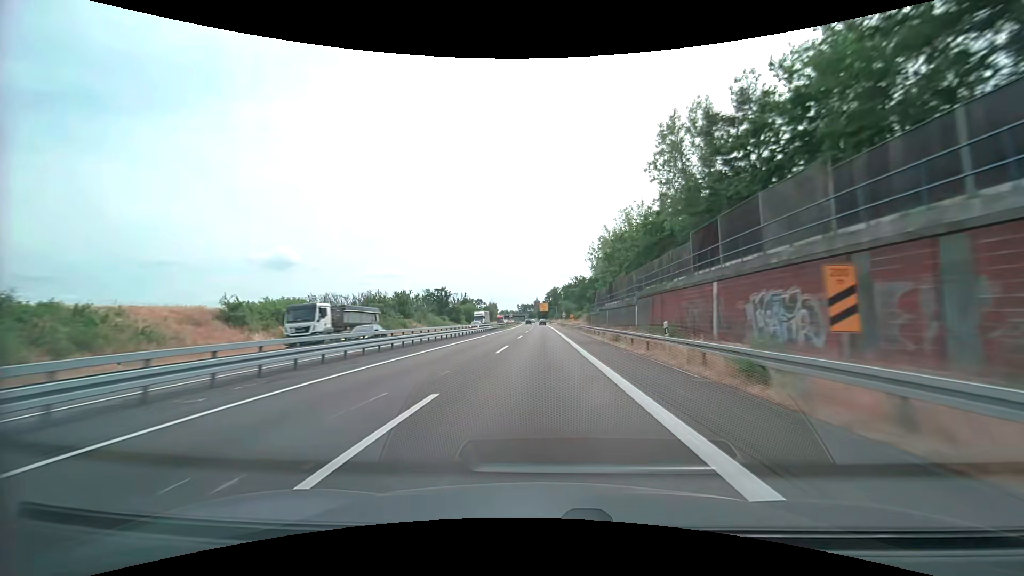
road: trunk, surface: asphalt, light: Day
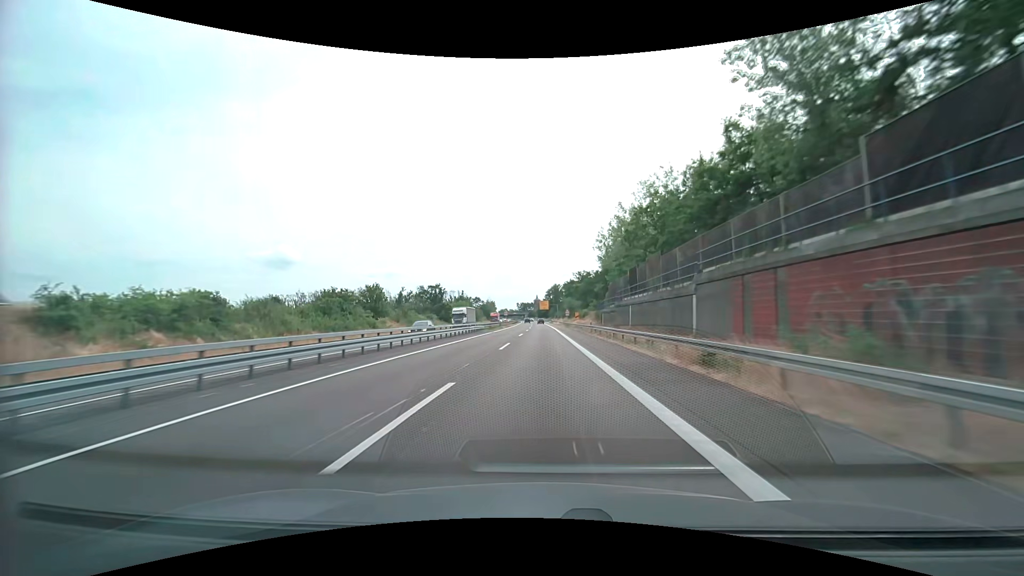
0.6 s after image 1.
(0.0, +16.6) m; 0°
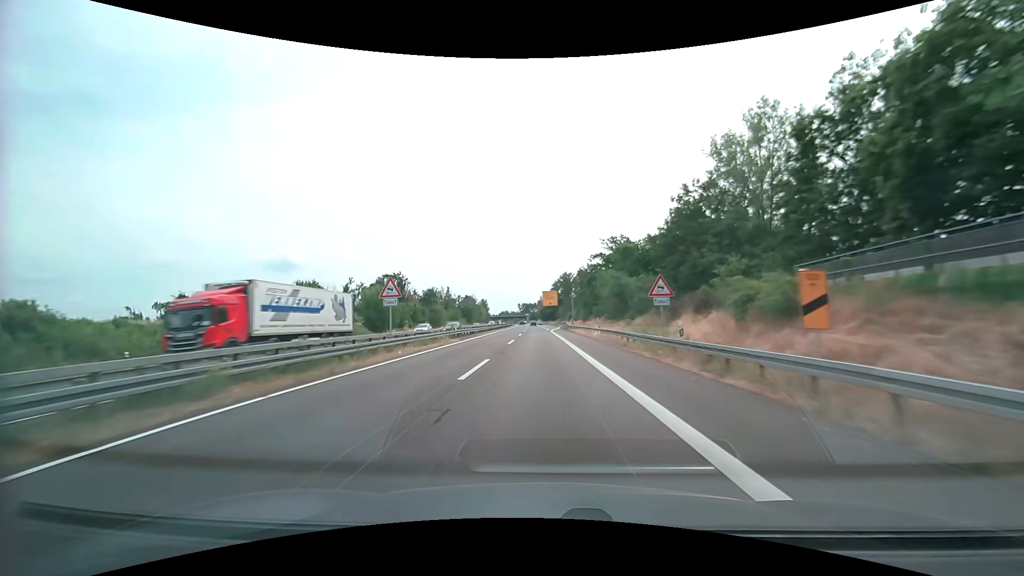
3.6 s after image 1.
(-0.2, +83.0) m; 0°
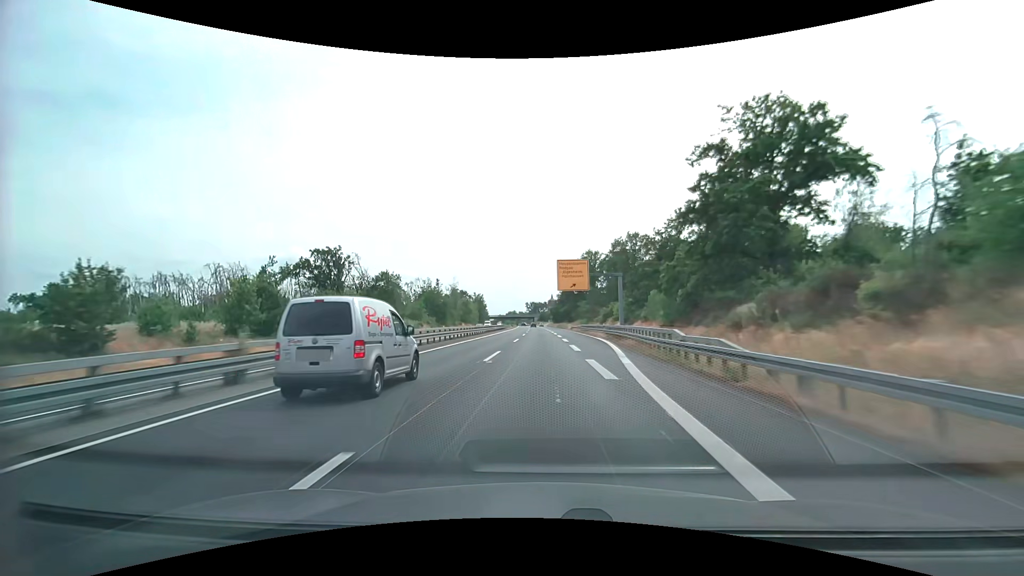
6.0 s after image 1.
(-0.6, +66.4) m; -1°
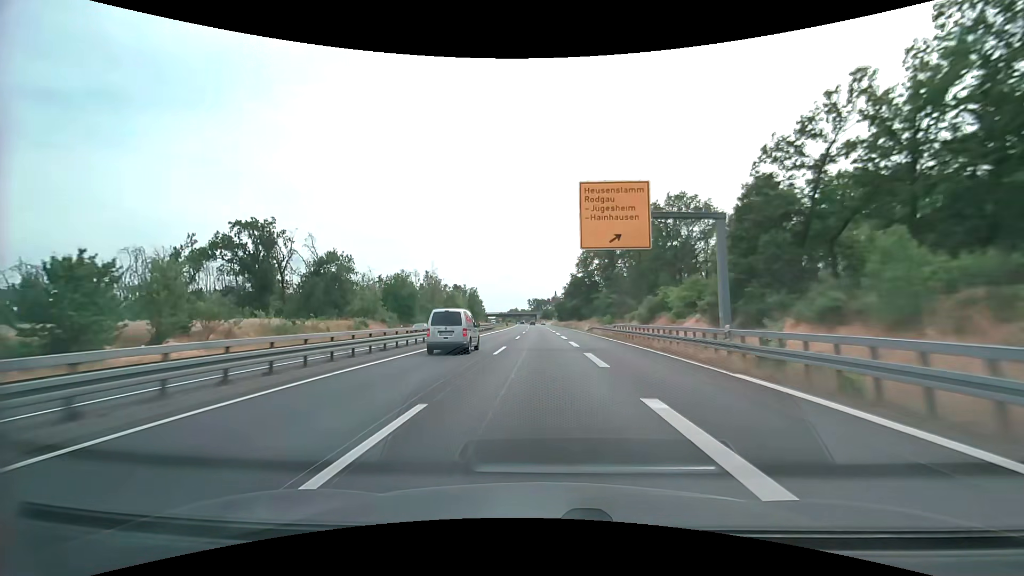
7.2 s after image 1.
(-0.2, +33.2) m; -1°
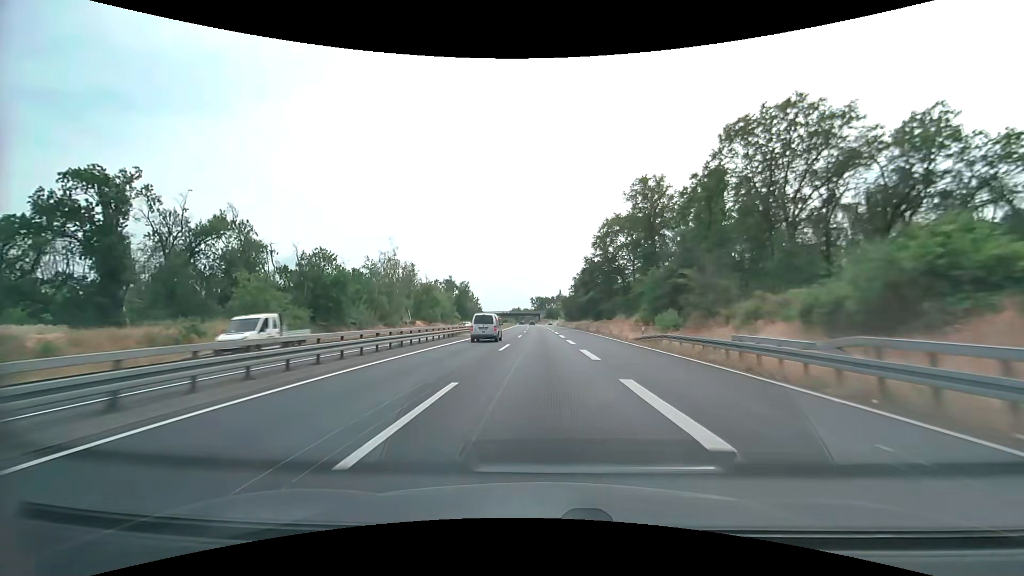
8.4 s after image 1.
(-0.1, +33.2) m; 0°
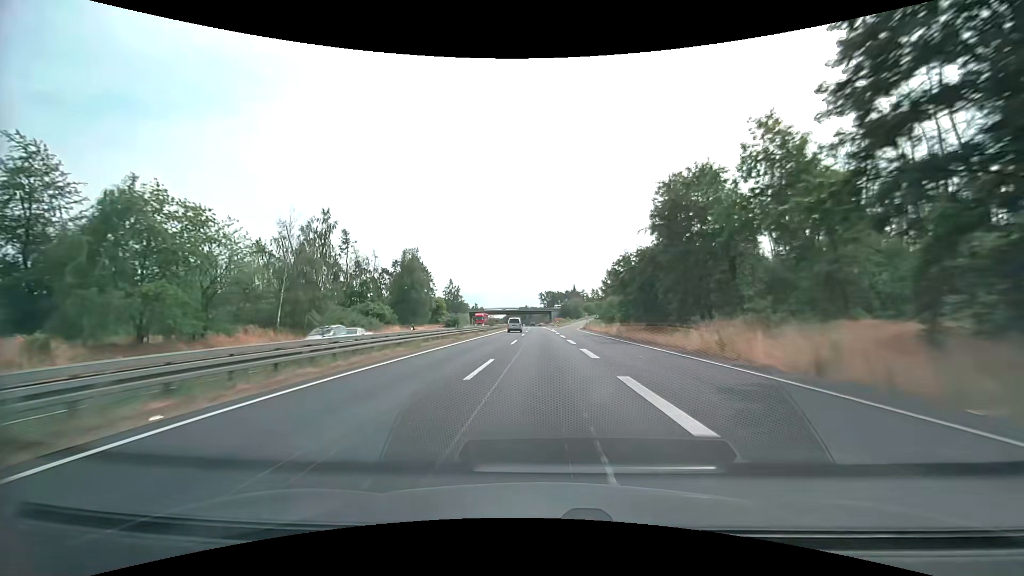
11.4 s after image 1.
(-1.1, +83.0) m; -1°
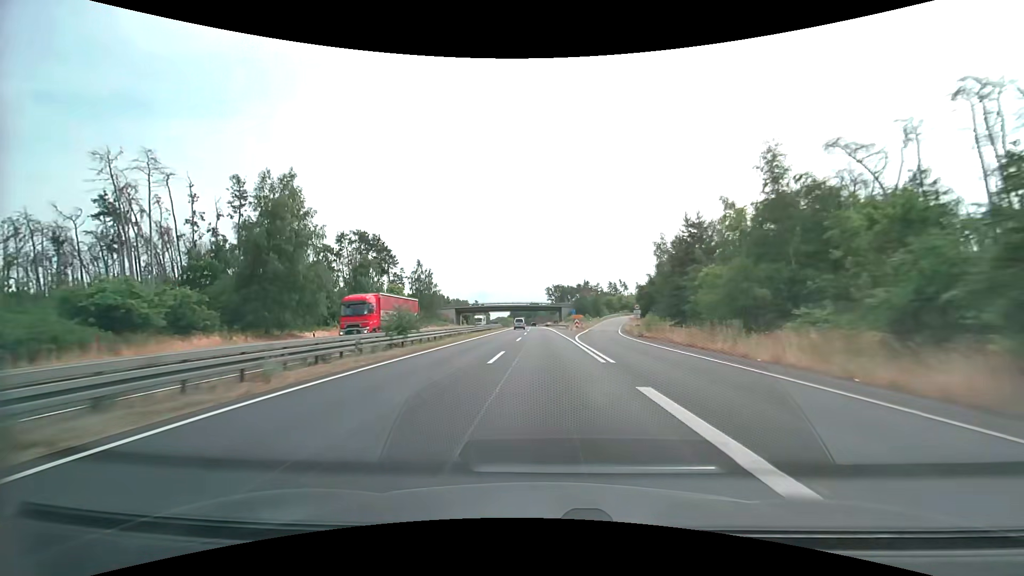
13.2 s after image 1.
(-0.4, +49.8) m; -1°
(0, +10) (0, +20) (0, +30) (0, +40) (0, +50) (0, +60) (-1, +70) (-1, +80) (-1, +90) (-1, +100) m
